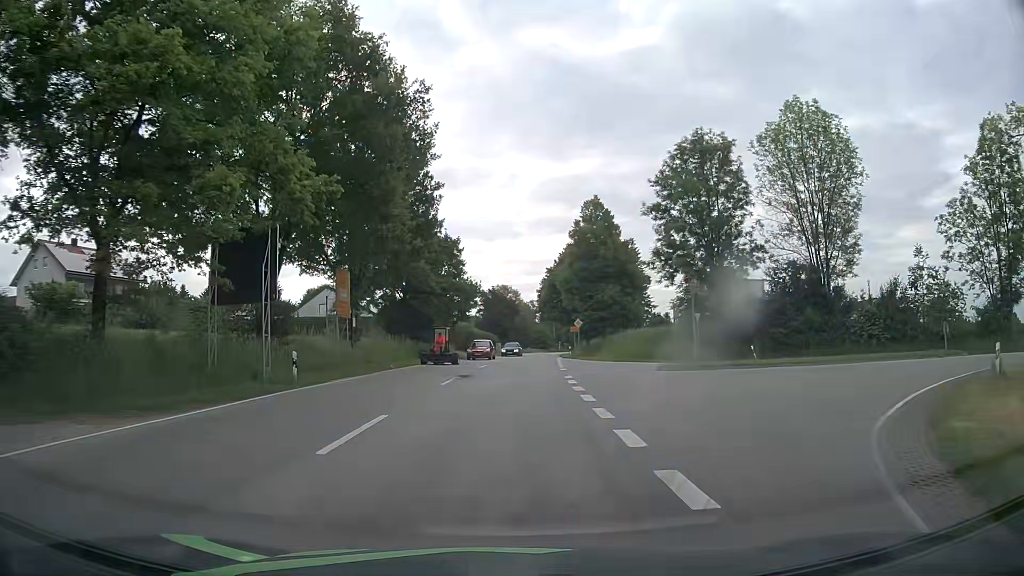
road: secondary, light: Day
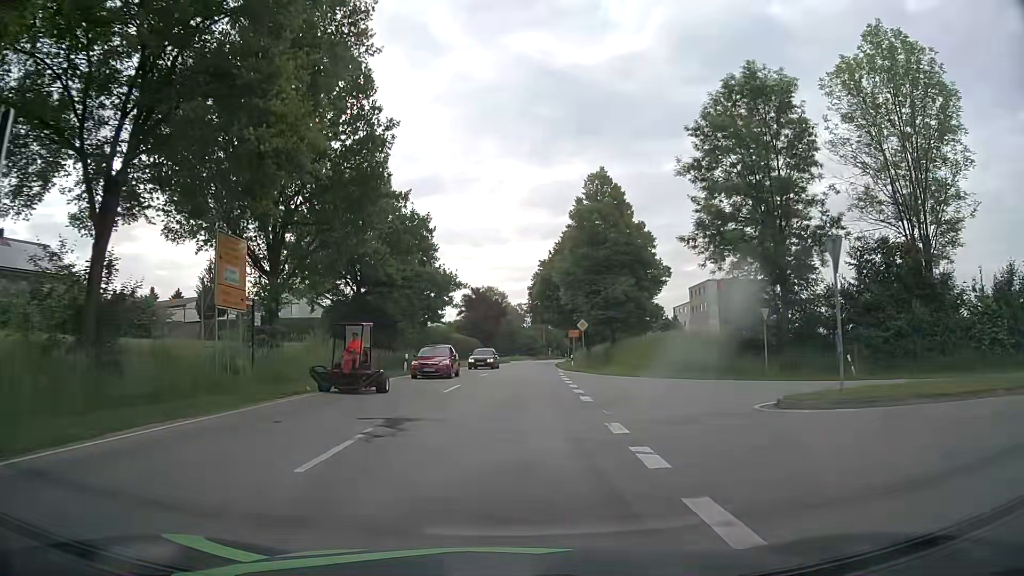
(0.0, +13.0) m; +1°
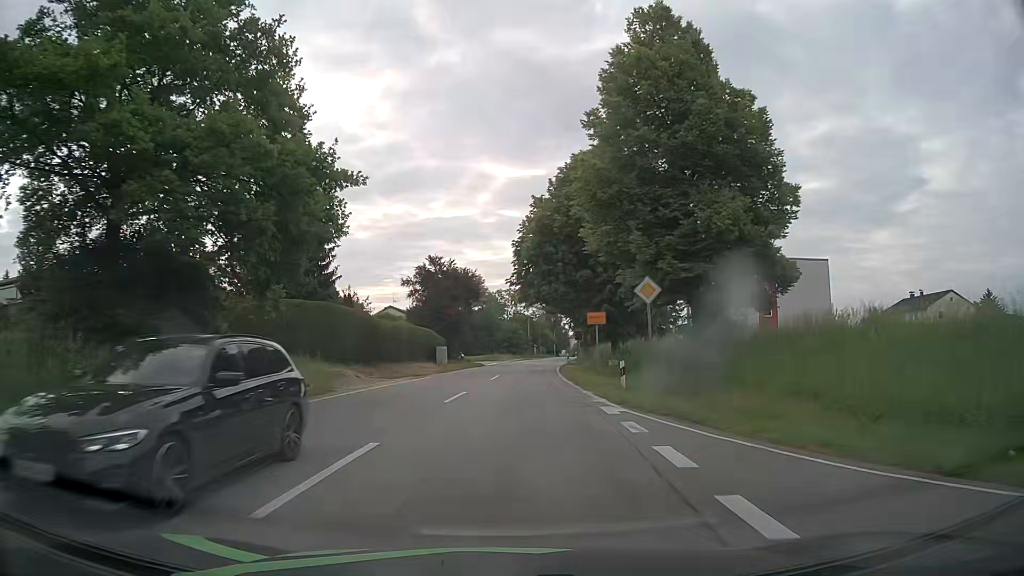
(+0.5, +27.1) m; +2°
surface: asphalt
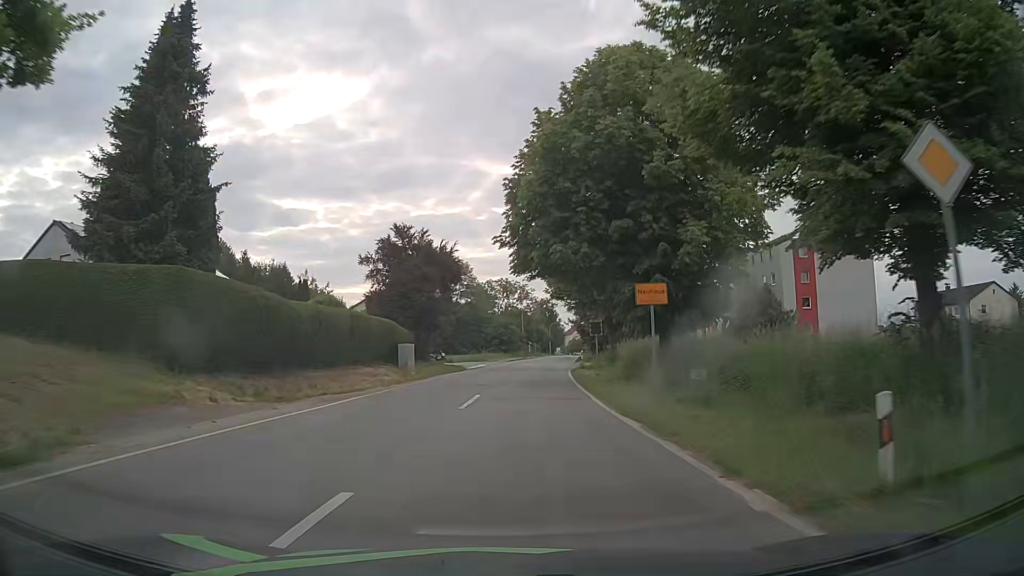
(0.0, +14.5) m; 0°
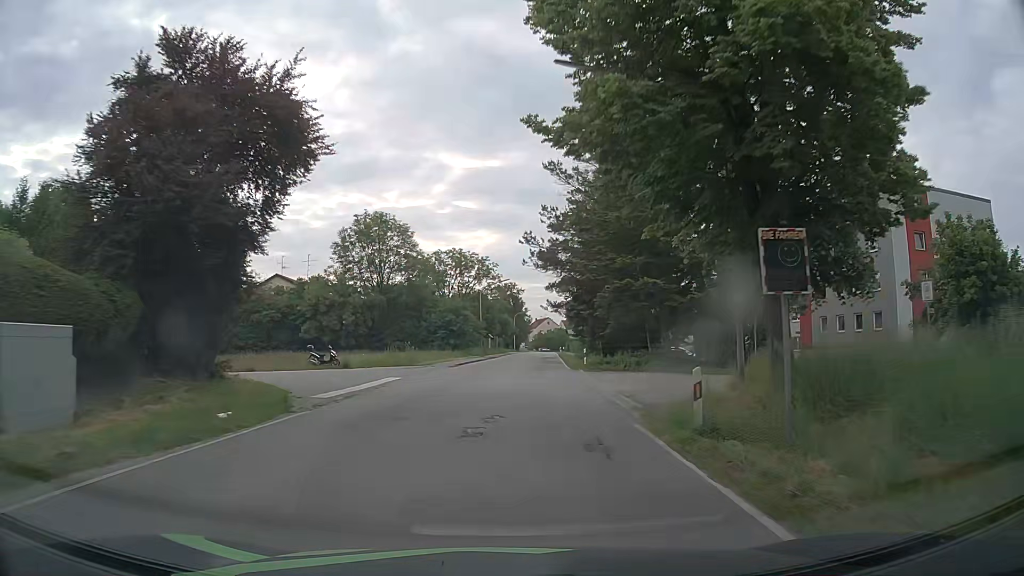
(+0.7, +29.3) m; +4°
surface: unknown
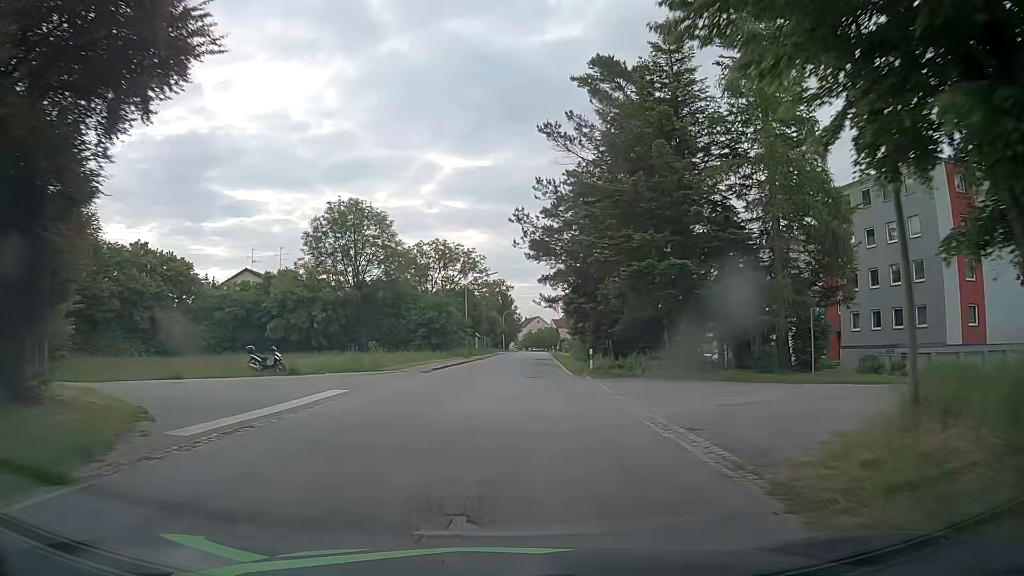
(0.0, +7.2) m; +1°
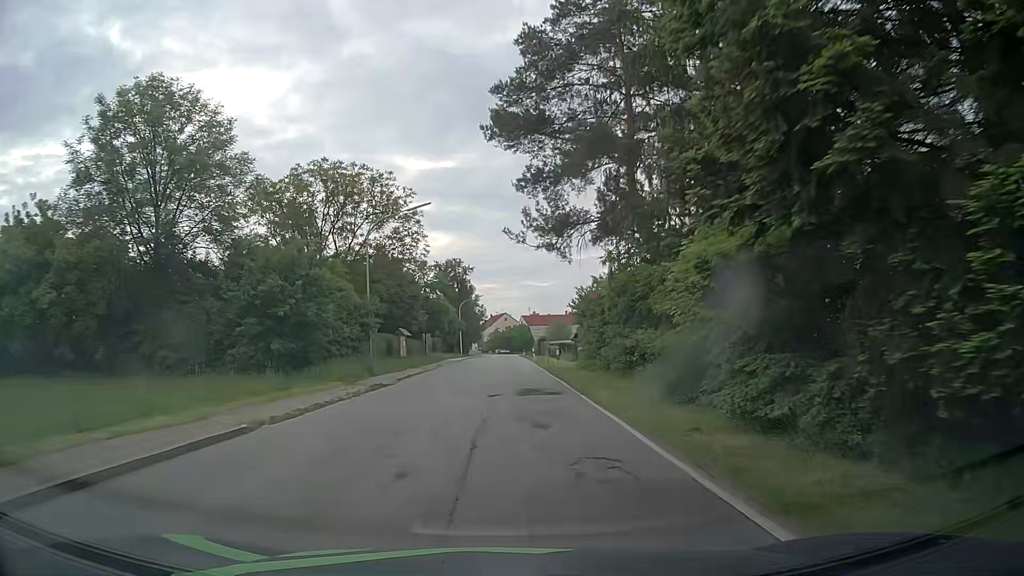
(+0.7, +35.7) m; +2°
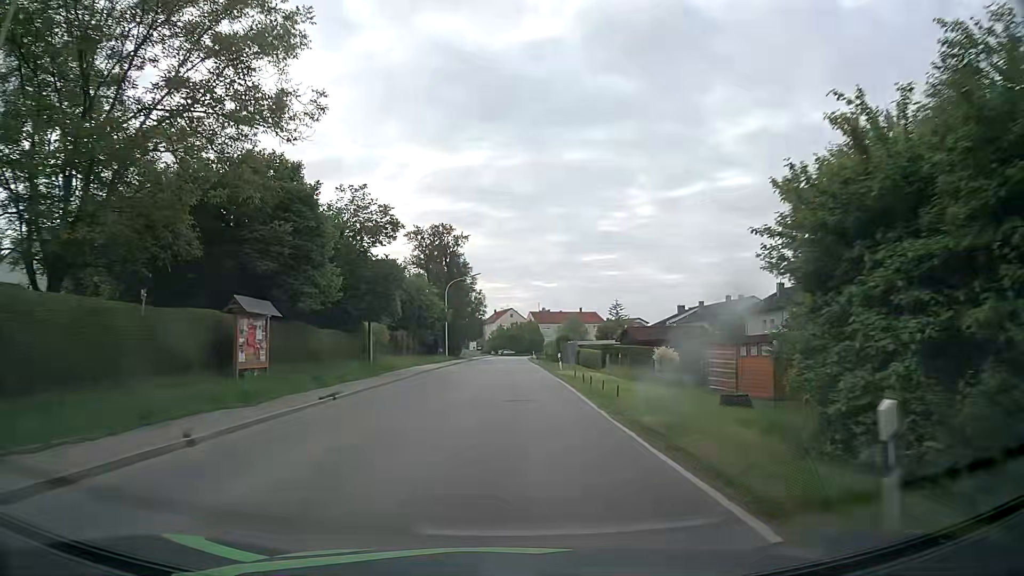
(0.0, +28.3) m; 0°
(0, +10) (0, +20) (0, +30) (0, +40) (0, +50) (0, +60) (0, +70) (0, +80) (0, +90) (0, +100) m
